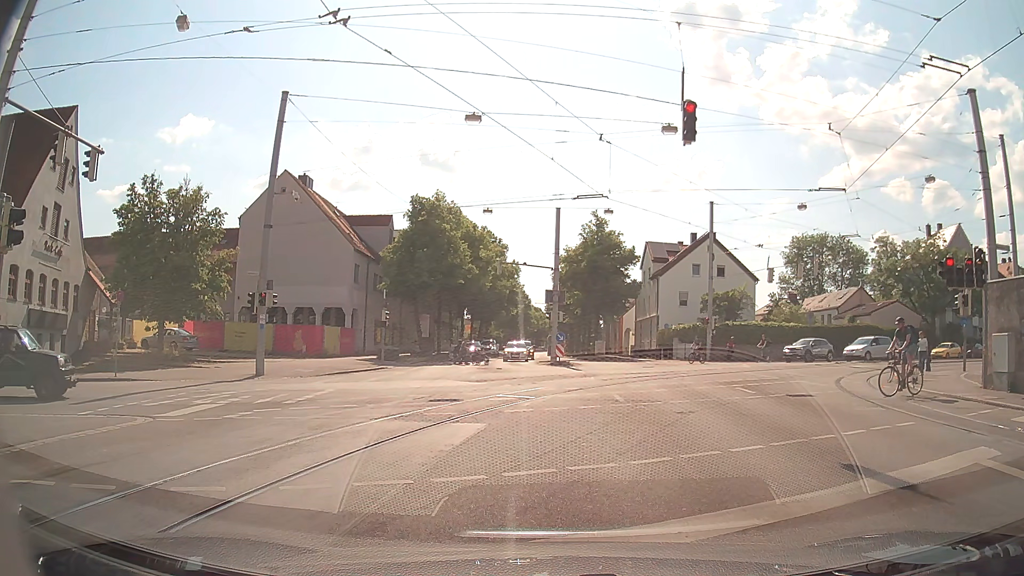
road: tertiary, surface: asphalt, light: Day
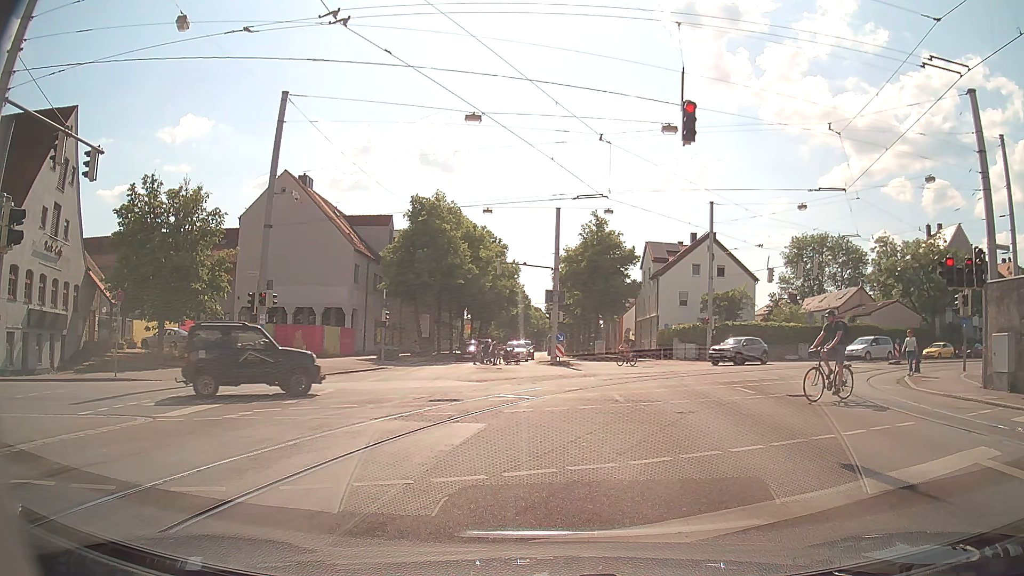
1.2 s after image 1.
(0.0, 0.0) m; 0°
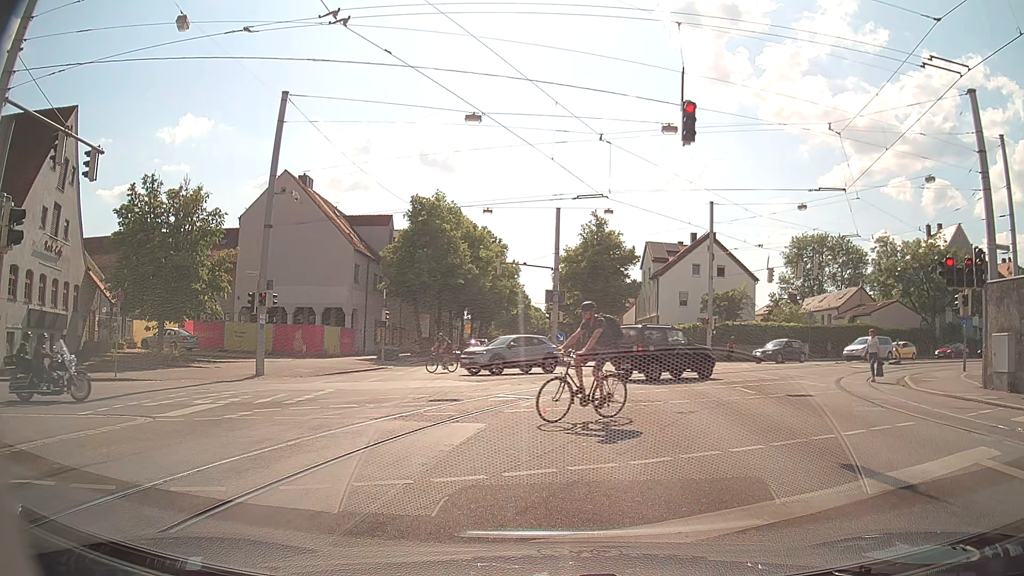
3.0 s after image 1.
(0.0, 0.0) m; 0°
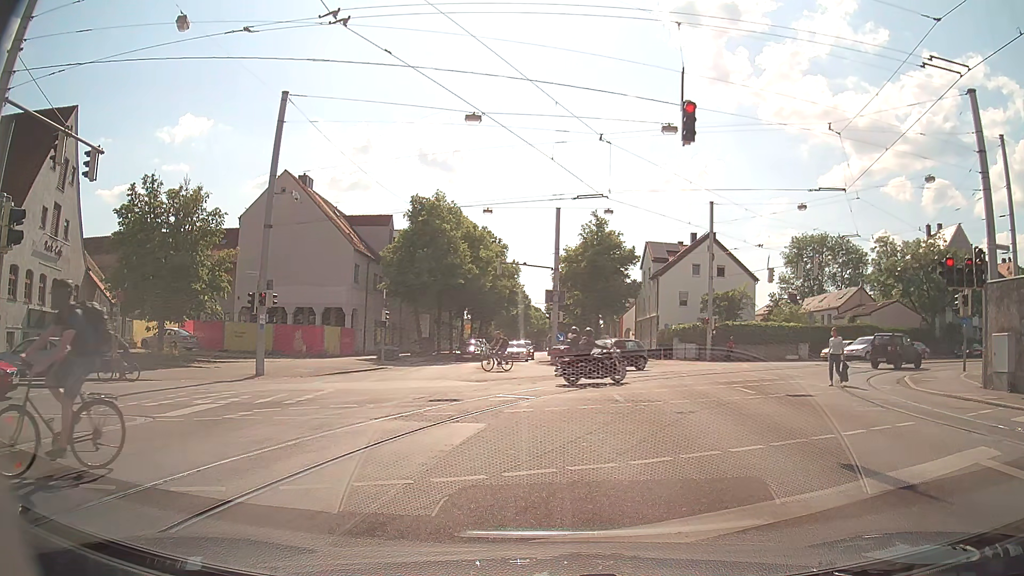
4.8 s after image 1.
(0.0, 0.0) m; 0°
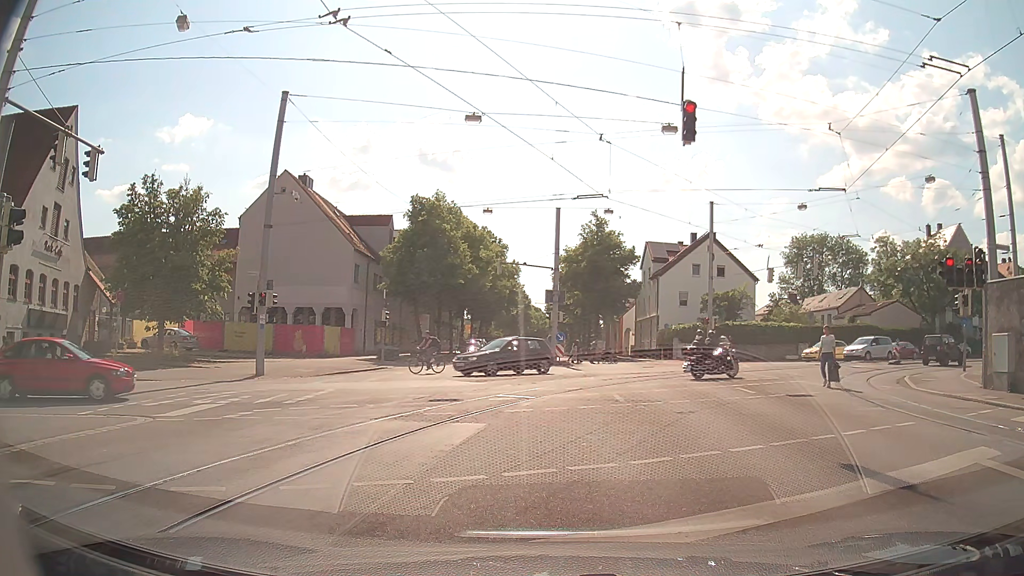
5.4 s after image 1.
(0.0, 0.0) m; 0°
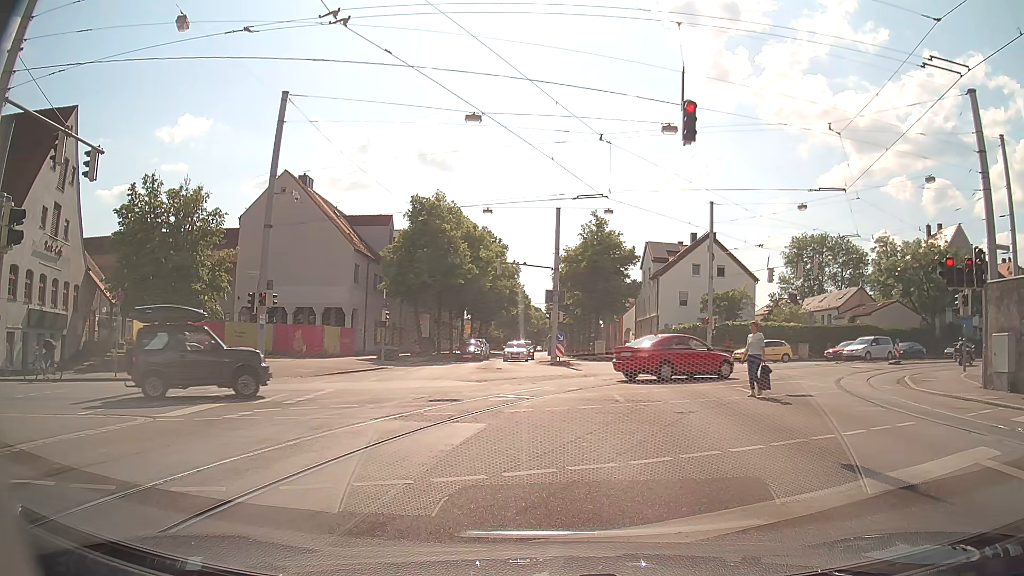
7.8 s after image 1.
(0.0, 0.0) m; 0°
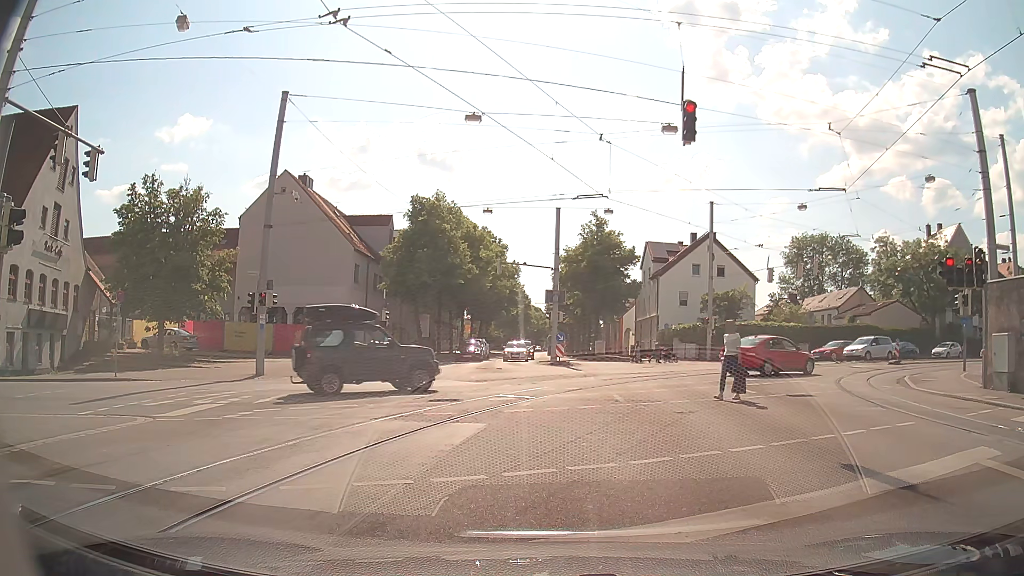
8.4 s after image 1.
(0.0, 0.0) m; 0°
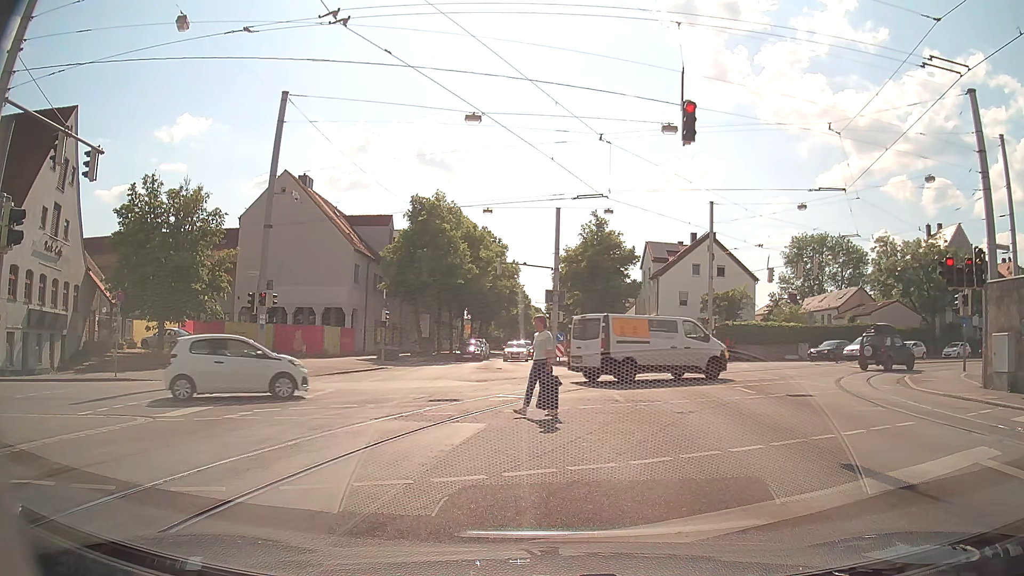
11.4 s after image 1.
(0.0, 0.0) m; 0°
